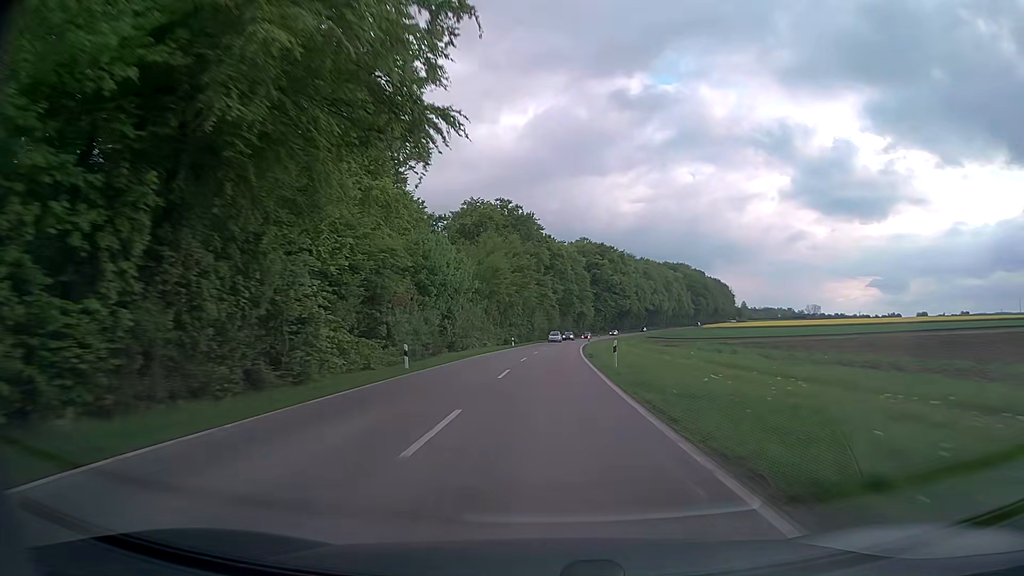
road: secondary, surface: asphalt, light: Day
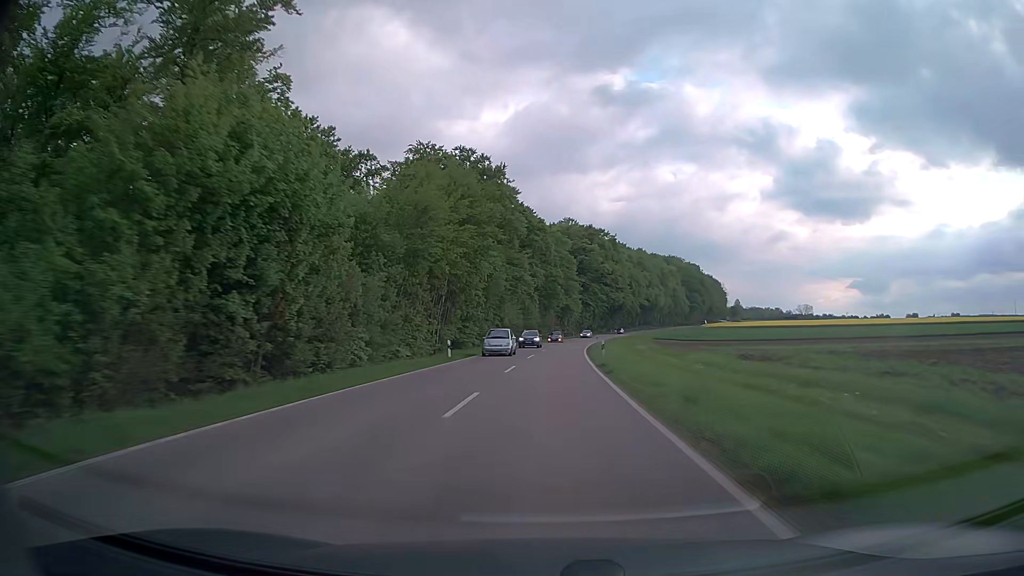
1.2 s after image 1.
(+0.5, +35.0) m; +2°
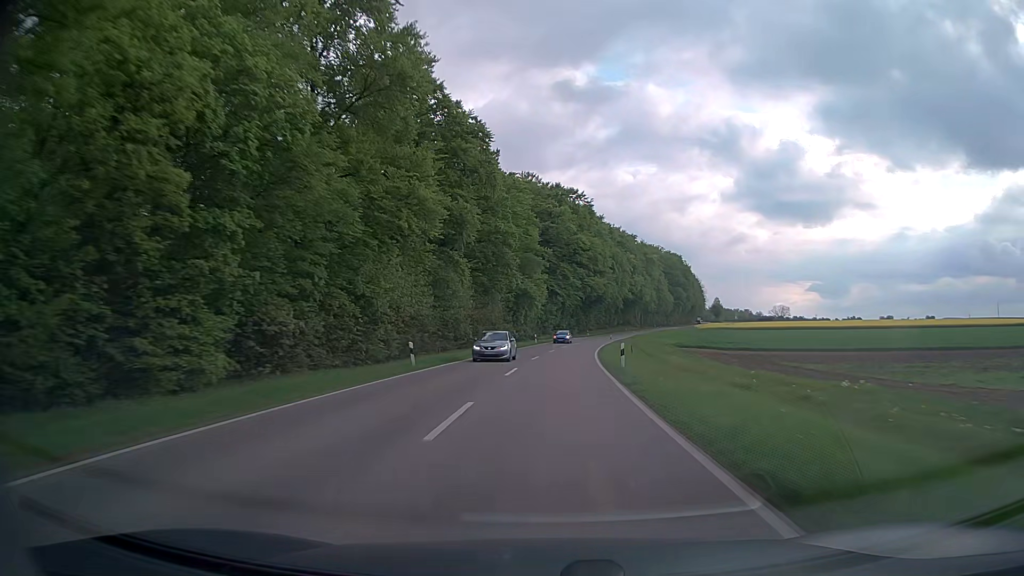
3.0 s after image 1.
(+1.6, +52.4) m; +4°
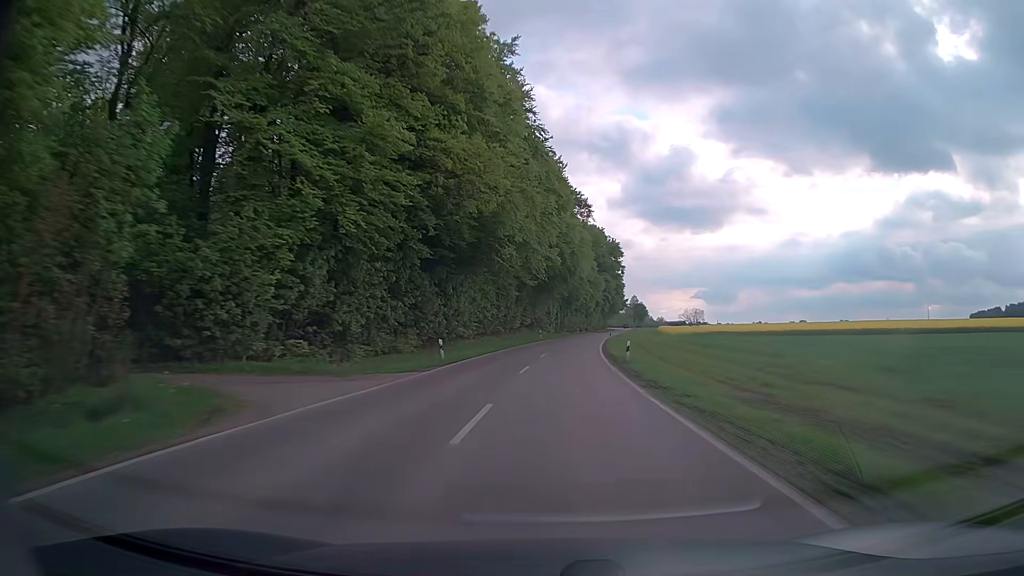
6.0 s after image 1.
(+6.6, +86.8) m; +10°
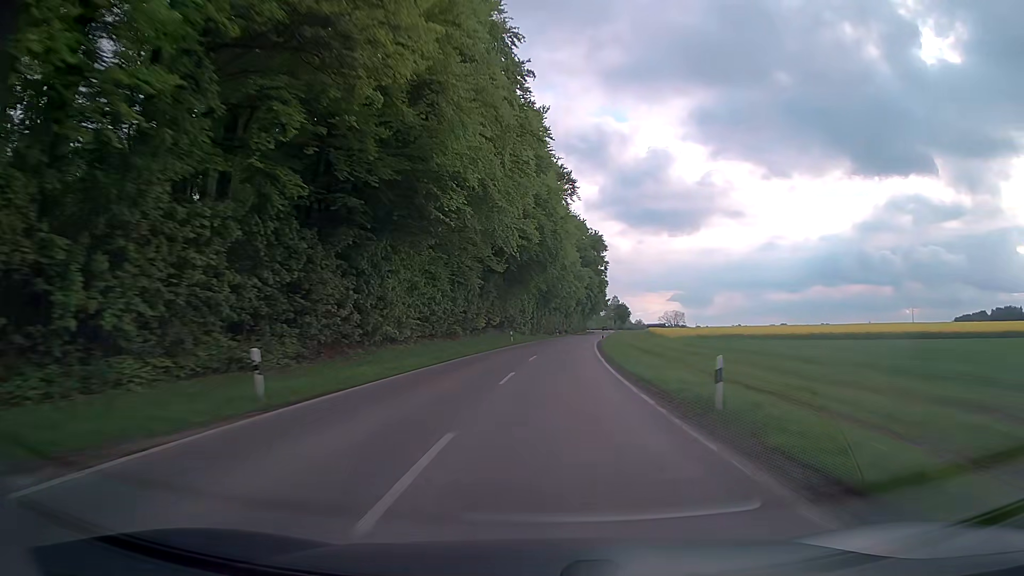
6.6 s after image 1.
(+0.3, +17.4) m; +2°
(0, +10) (0, +20) (+1, +30) (+1, +40) (+2, +50) (+3, +60) (+4, +70) (+5, +80) (+6, +90) (+8, +100) m
